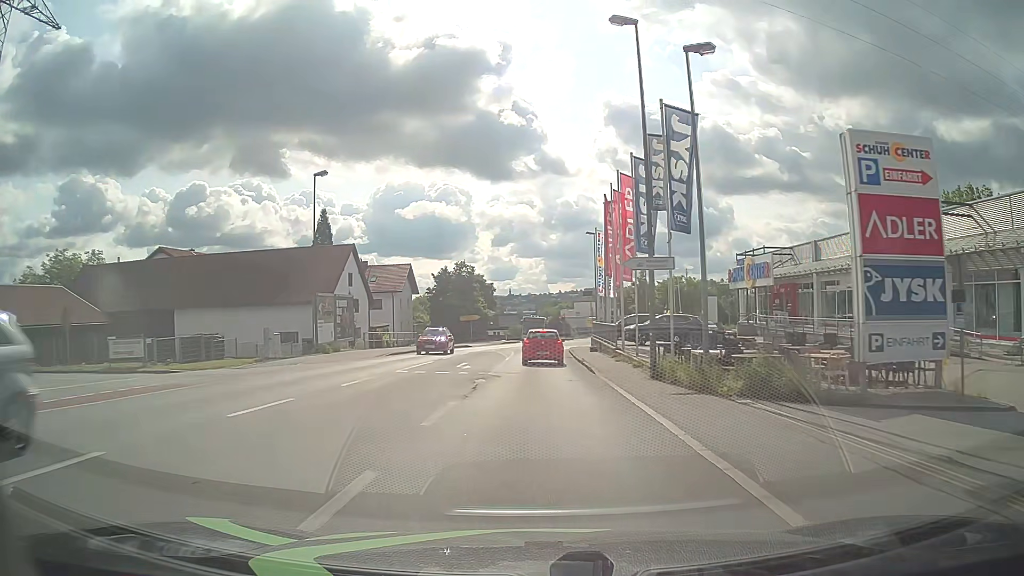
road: tertiary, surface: asphalt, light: Day
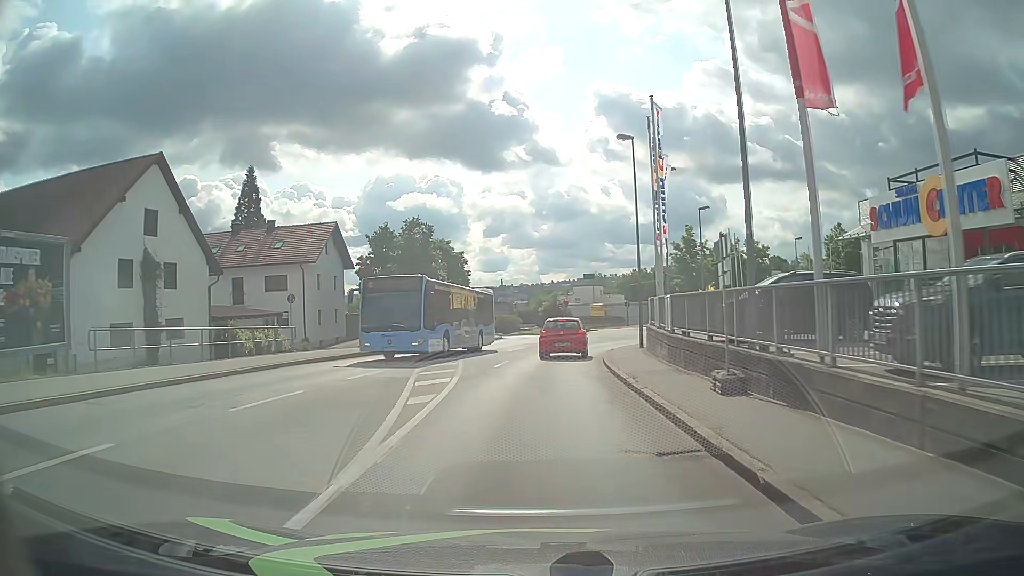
(+0.2, +28.5) m; +1°
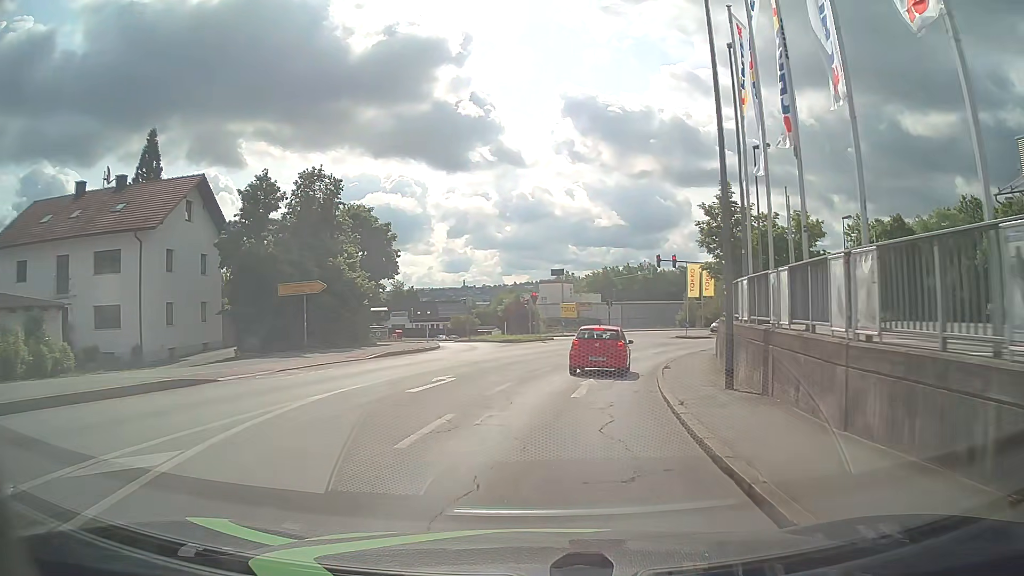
(+0.3, +18.3) m; +3°
(0, +10) (+2, +20) (+4, +30) (+7, +39) (+11, +48) (+16, +57) (+21, +65) (+28, +73) (+35, +80) (+43, +86) m
